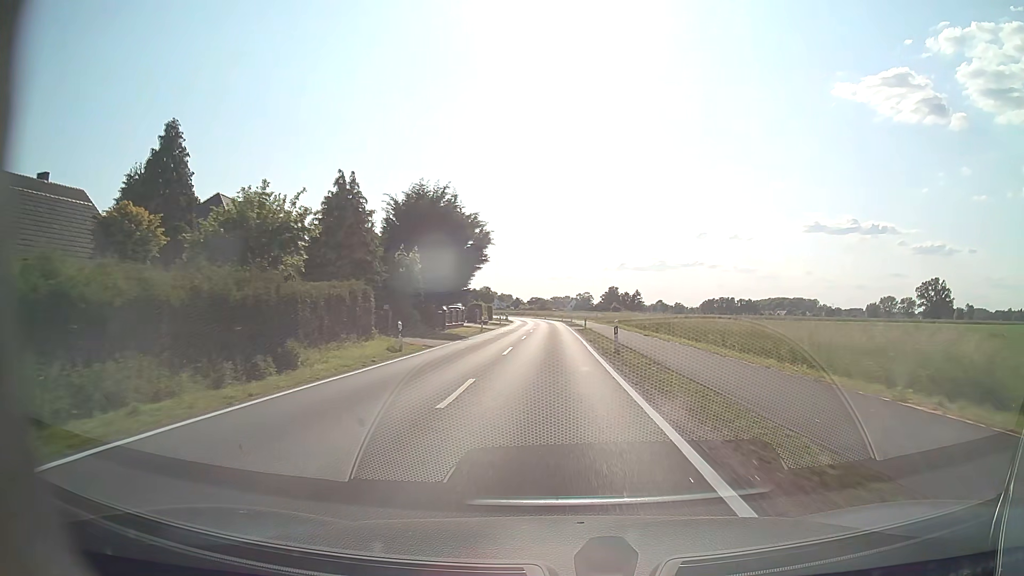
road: tertiary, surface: asphalt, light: Day
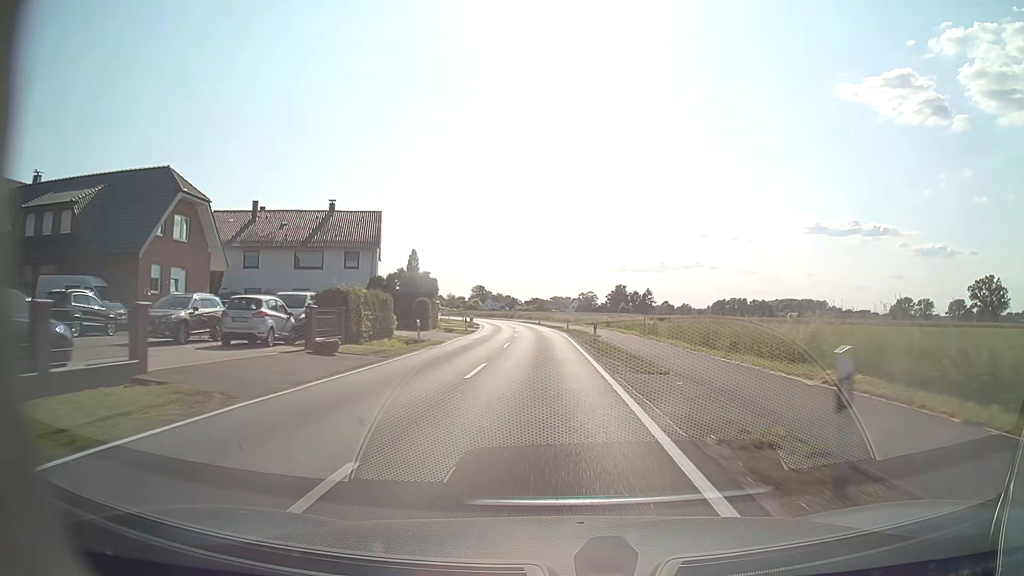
(0.0, +43.7) m; 0°
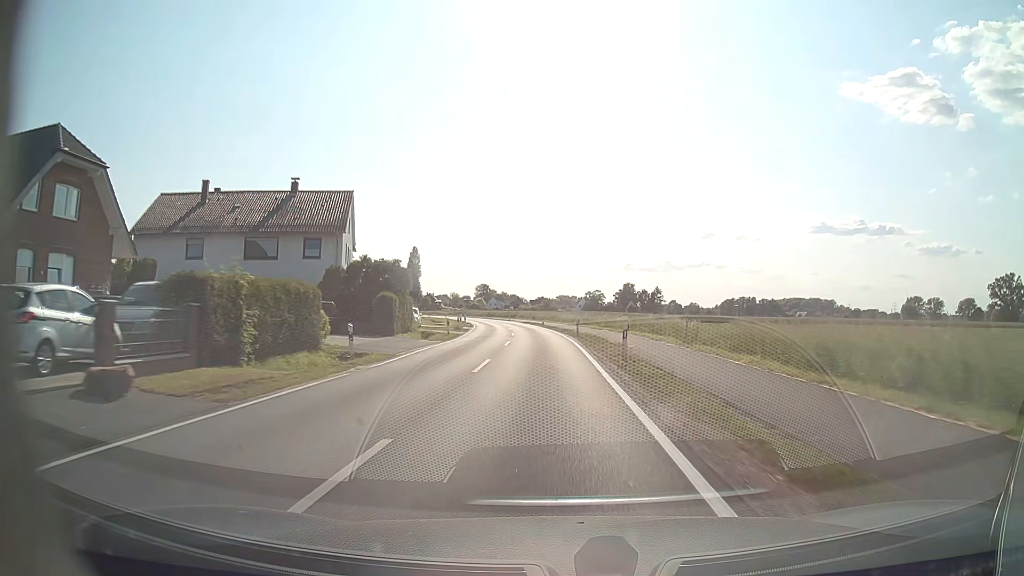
(0.0, +10.7) m; -1°
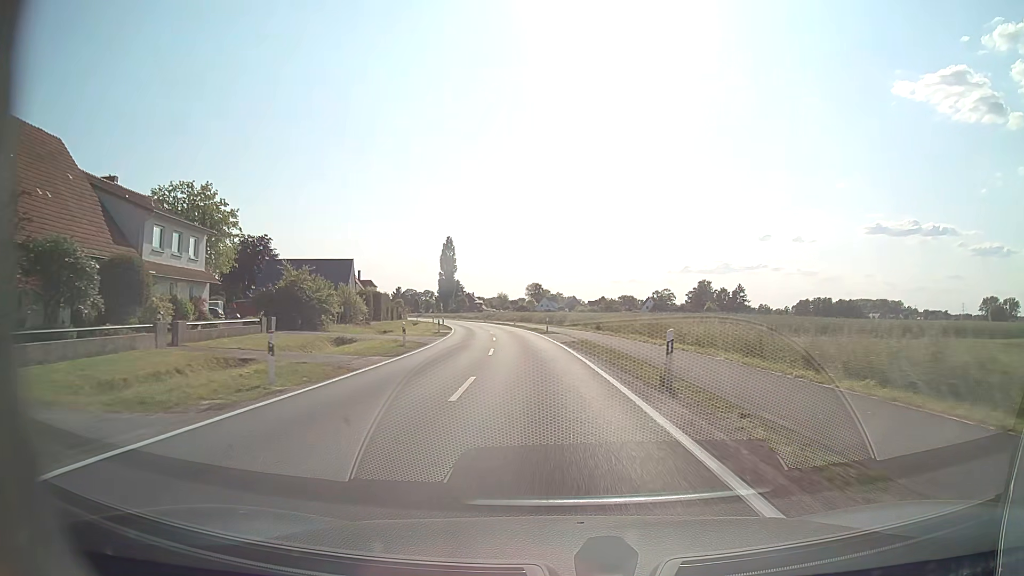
(-2.1, +52.8) m; -5°
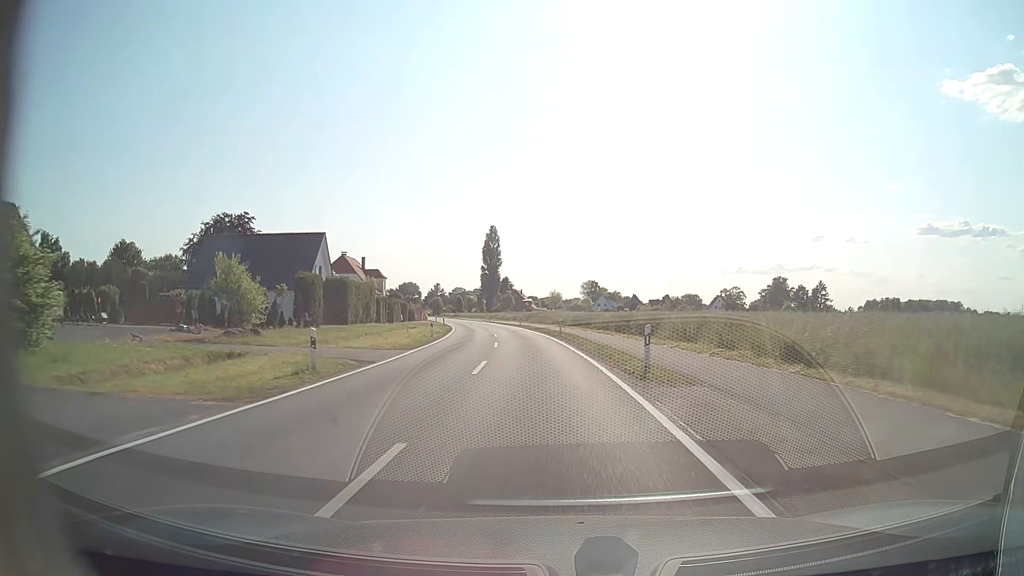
(-1.3, +31.9) m; -5°
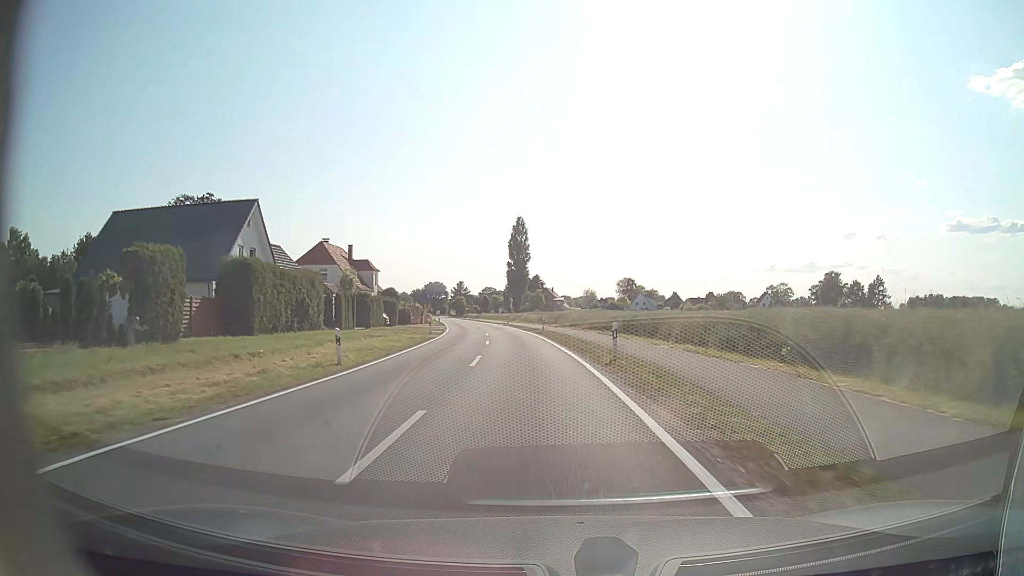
(-0.4, +21.8) m; -3°
(0, +10) (-1, +20) (-1, +30) (-2, +40) (-4, +50) (-5, +60) (-7, +70) (-8, +79) (-10, +89) (-12, +99) m
